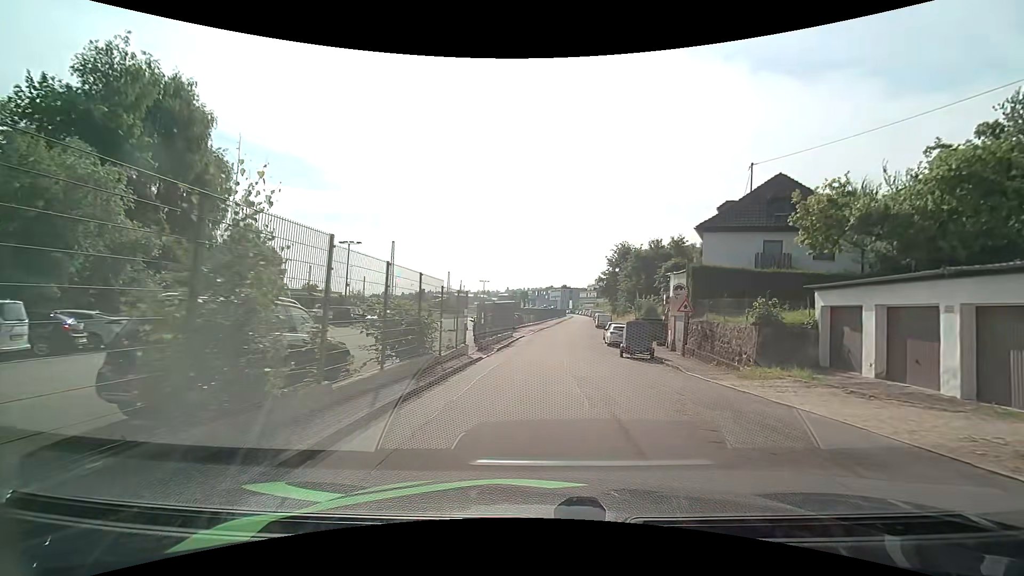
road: residential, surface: asphalt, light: Day
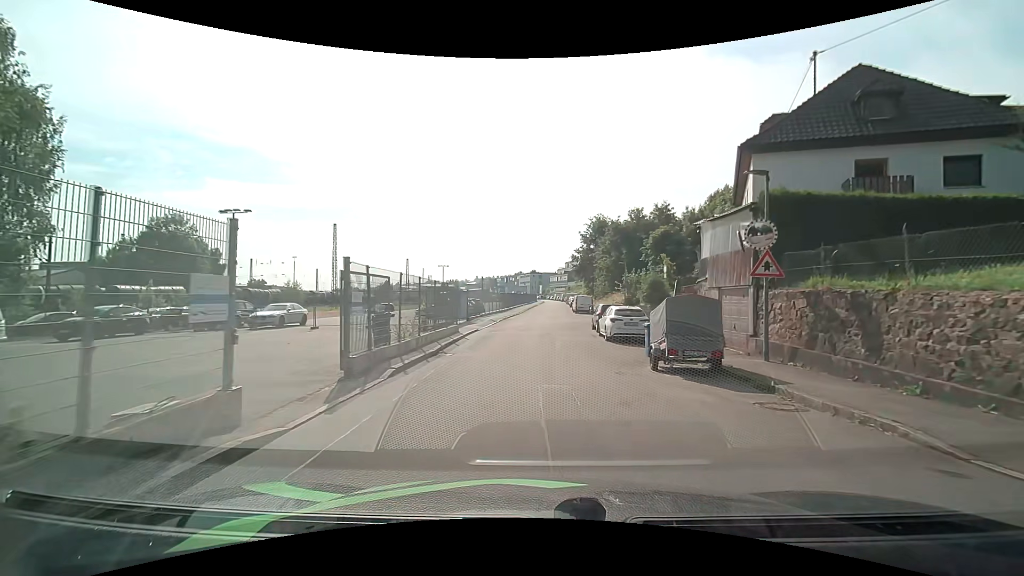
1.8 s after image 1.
(+0.4, +12.8) m; +3°
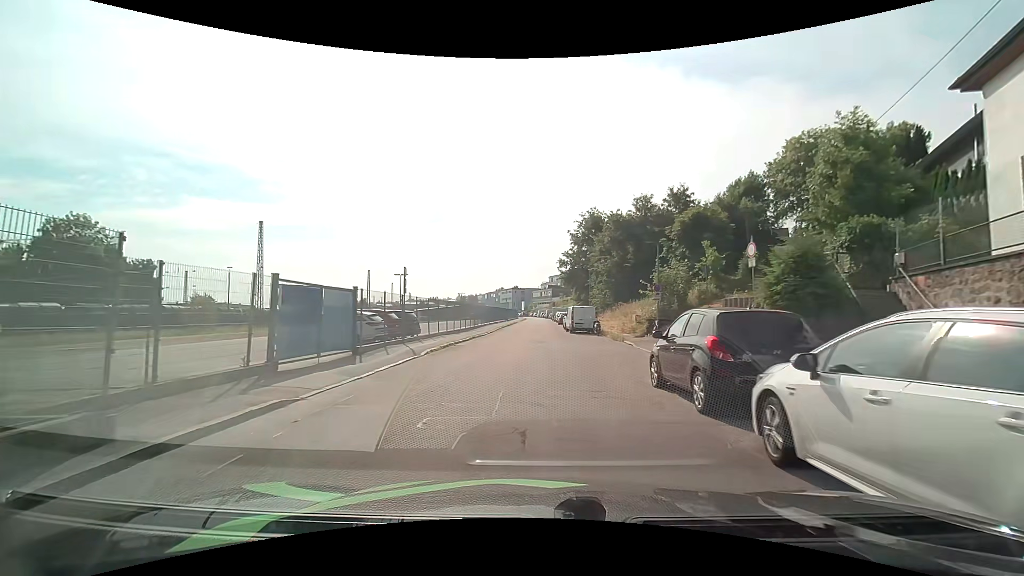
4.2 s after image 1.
(+0.5, +18.8) m; +2°
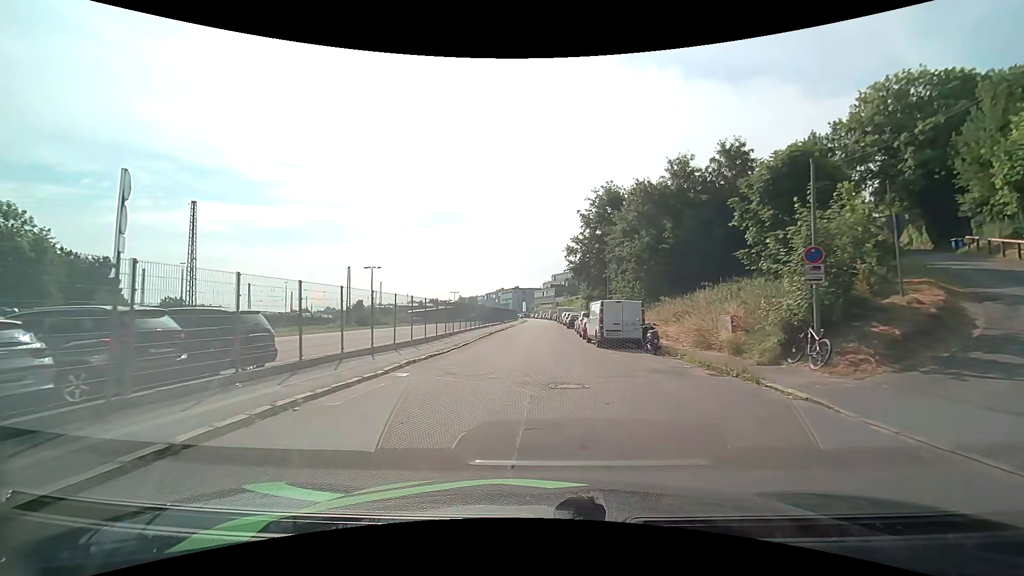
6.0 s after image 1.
(0.0, +15.0) m; 0°
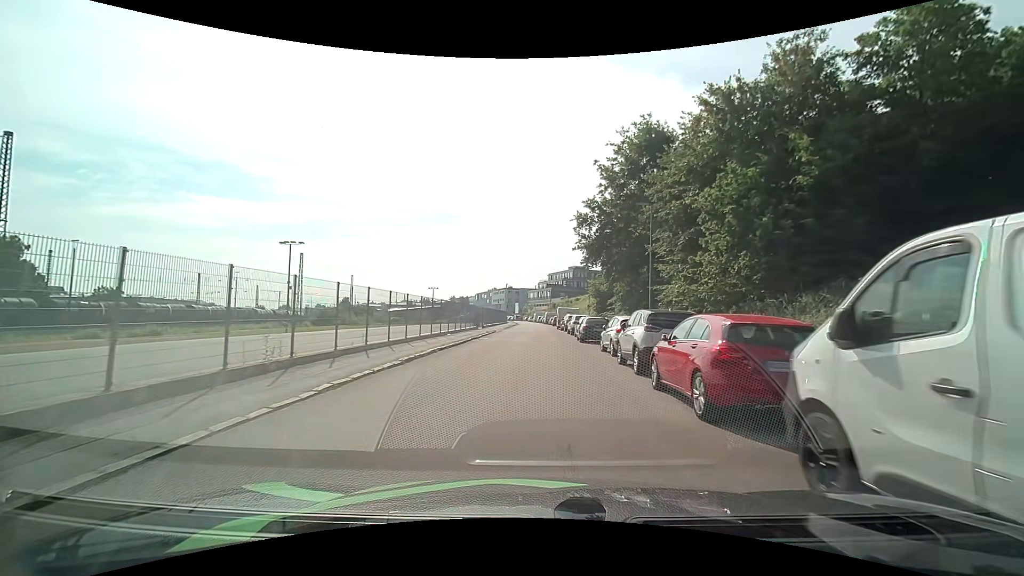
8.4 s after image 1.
(+0.1, +20.7) m; +1°
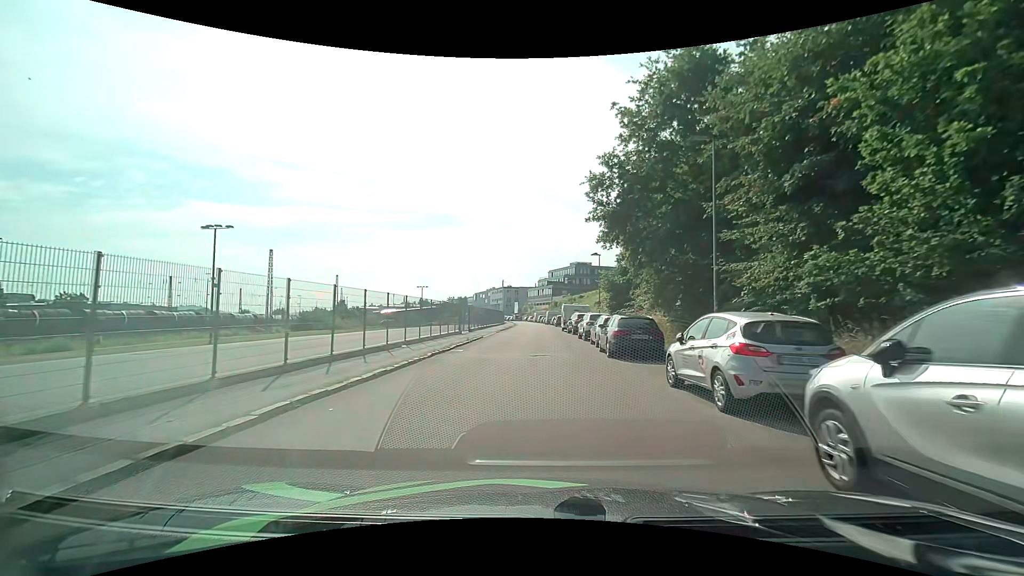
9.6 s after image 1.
(0.0, +10.6) m; 0°
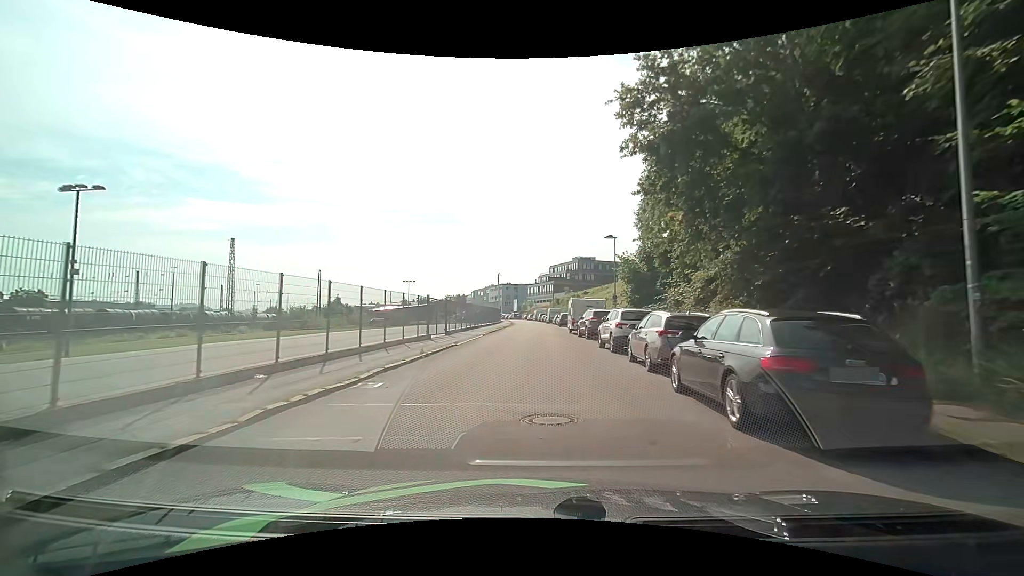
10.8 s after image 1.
(-0.1, +10.6) m; -1°
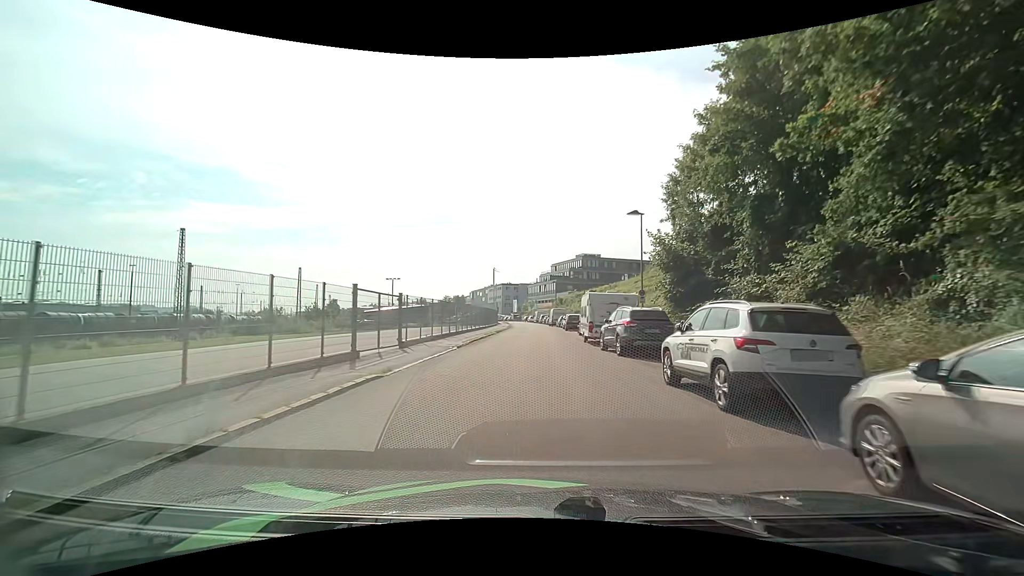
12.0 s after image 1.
(+0.1, +10.6) m; 0°
(0, +10) (0, +20) (0, +30) (0, +40) (+1, +50) (0, +60) (0, +70) (-1, +80) (-1, +90) (-2, +100) m
